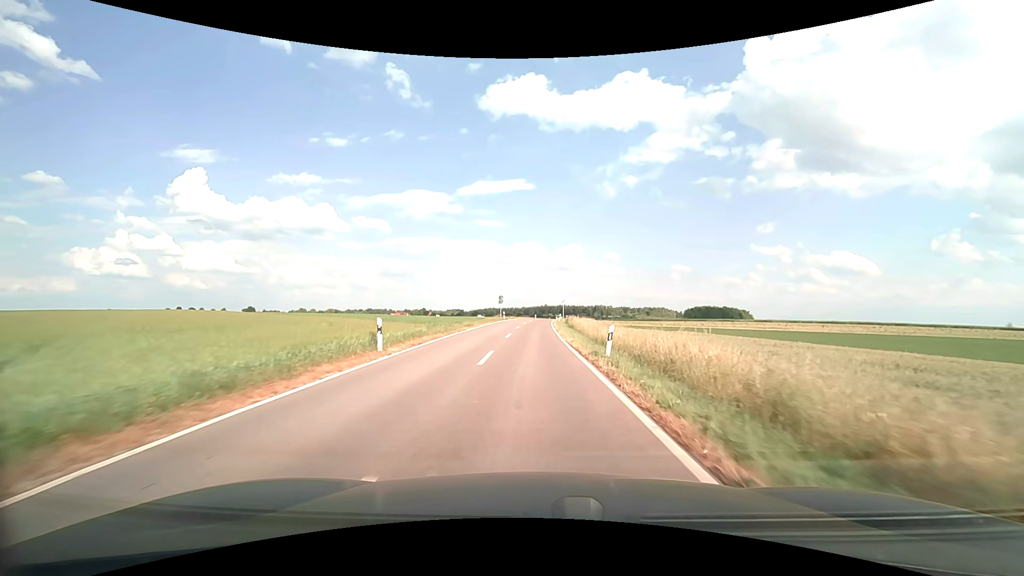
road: unclassified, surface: asphalt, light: Day
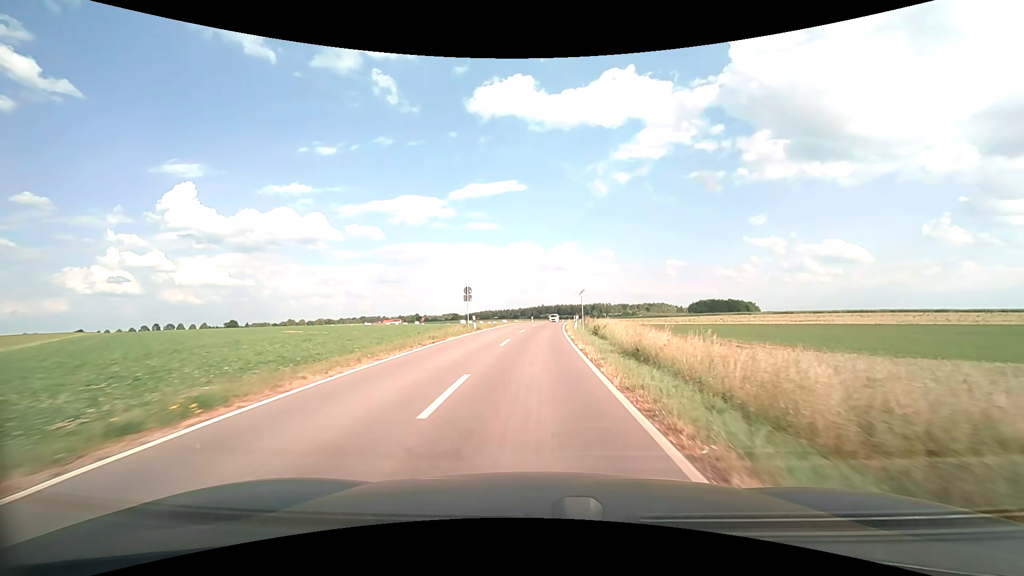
(-0.1, +29.6) m; 0°
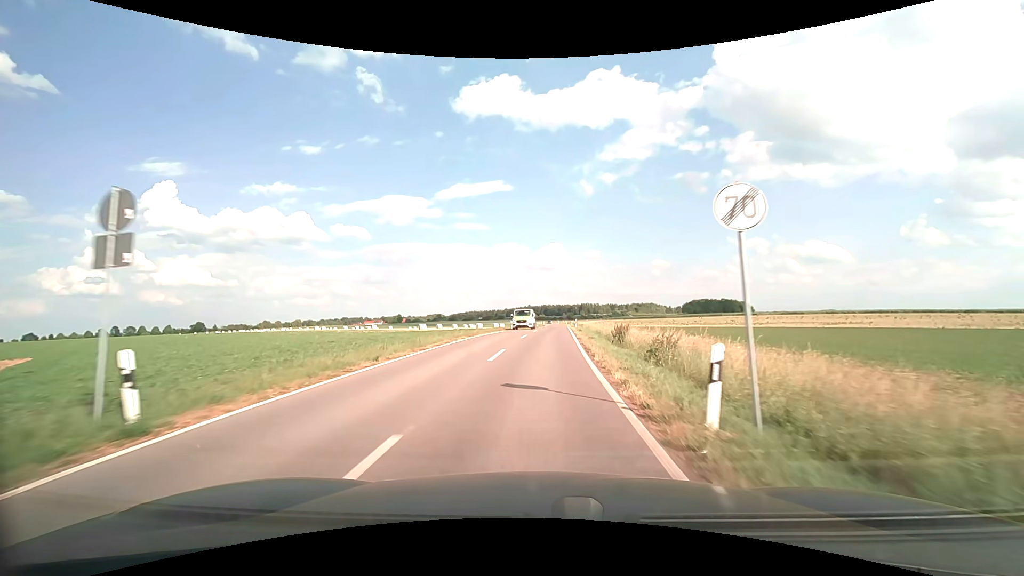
(+0.4, +29.4) m; +1°
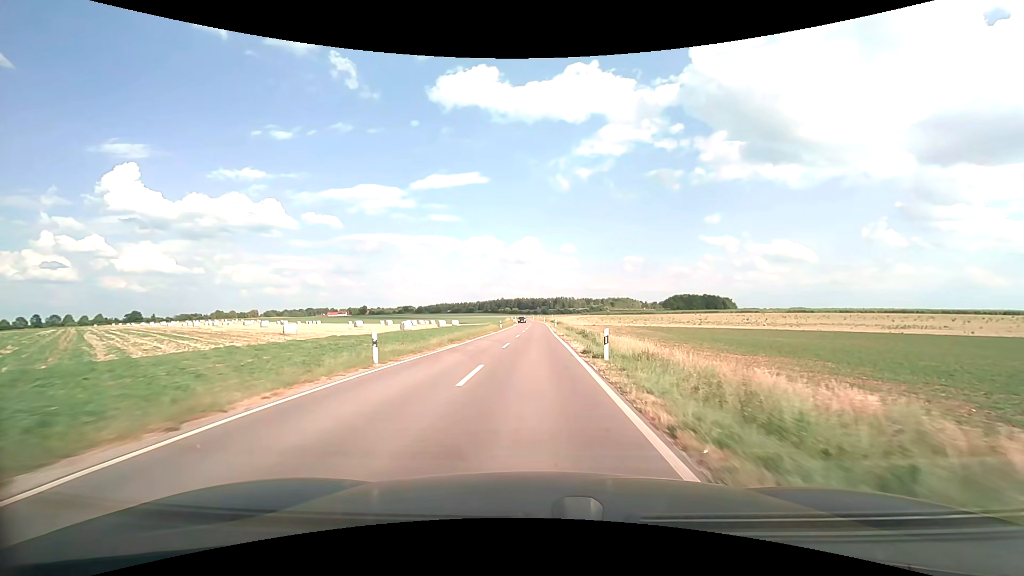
(+1.3, +40.4) m; +3°
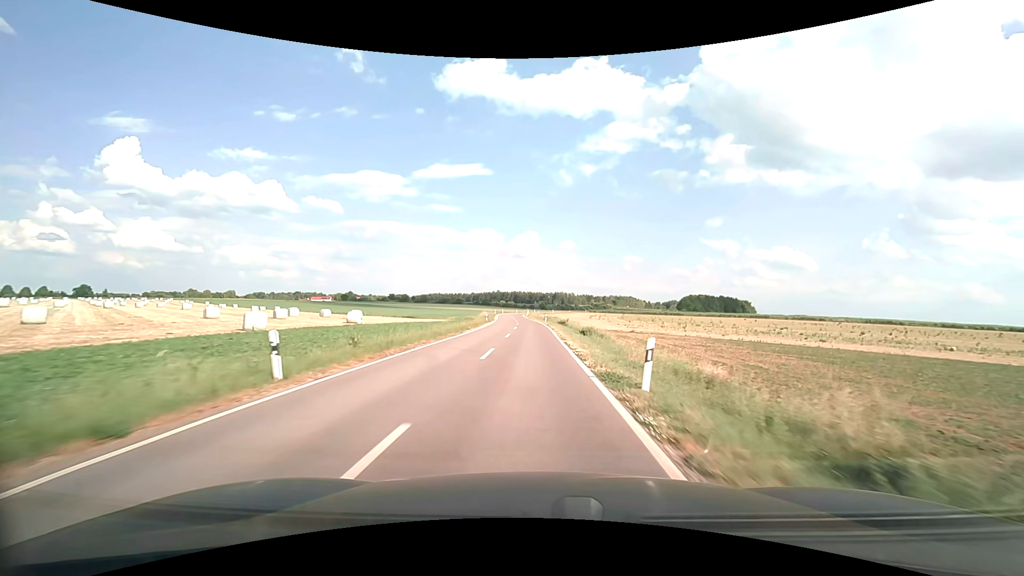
(+0.3, +56.1) m; 0°
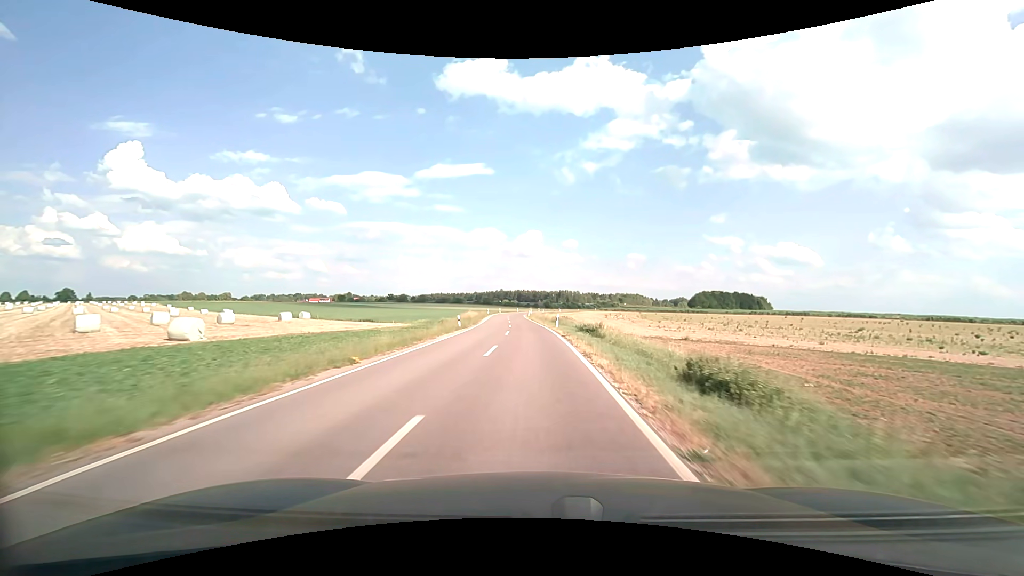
(0.0, +23.8) m; 0°
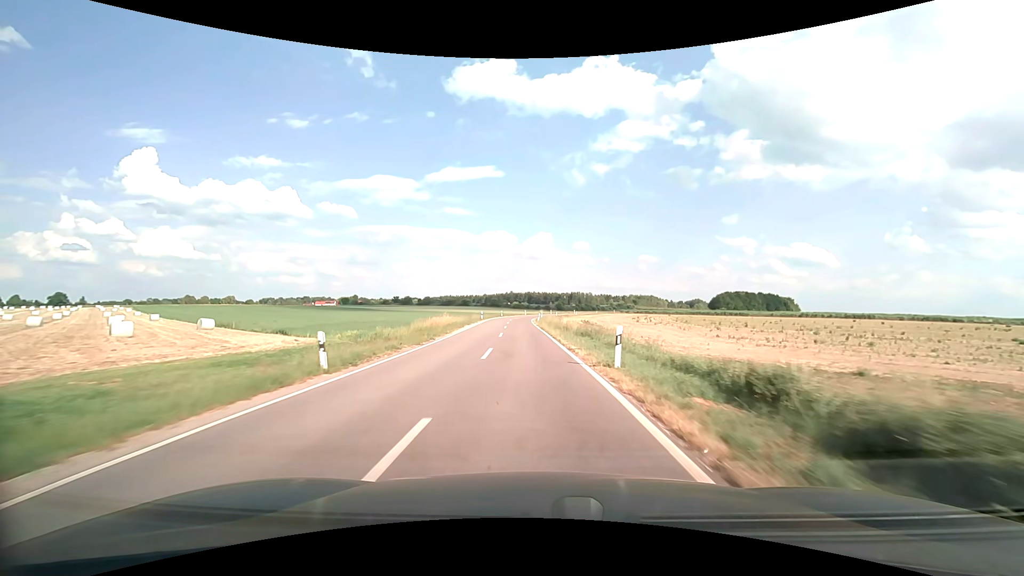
(-0.2, +24.3) m; -1°
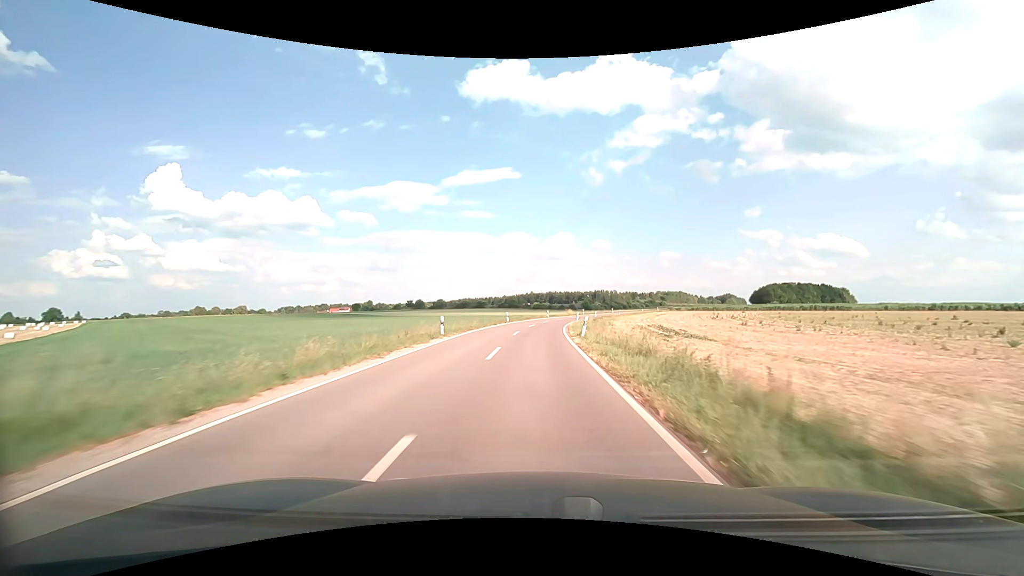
(-1.1, +37.3) m; -2°
(0, +10) (0, +20) (0, +30) (+1, +40) (+2, +50) (+3, +60) (+4, +70) (+7, +79) (+10, +89) (+13, +99) m
